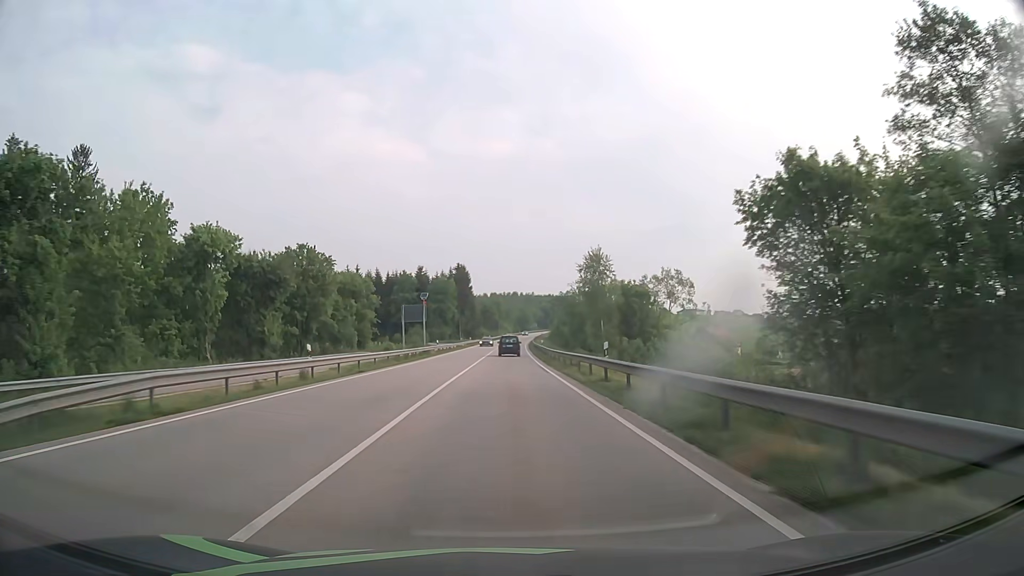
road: primary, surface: asphalt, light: Day
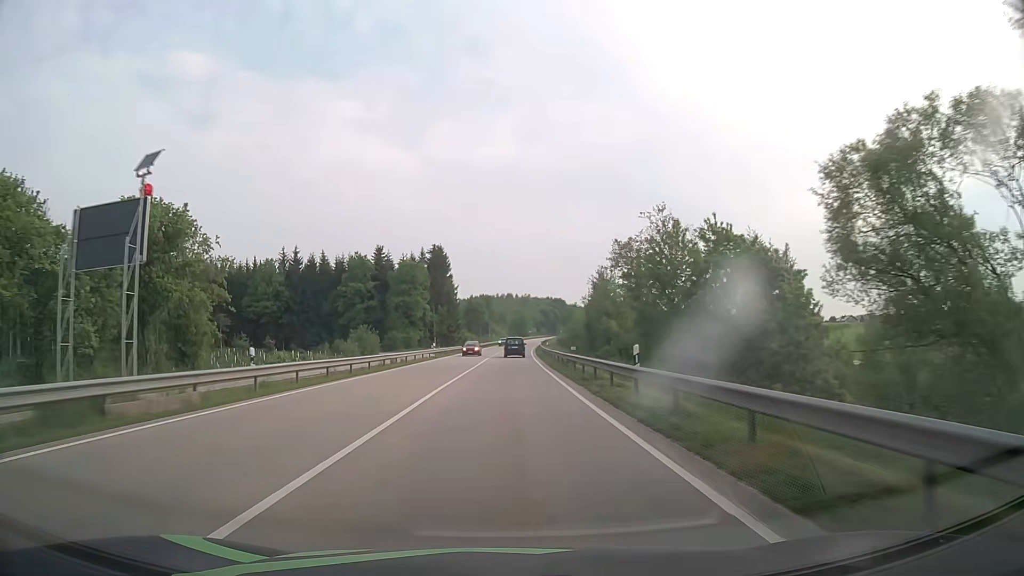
(+0.2, +49.8) m; 0°
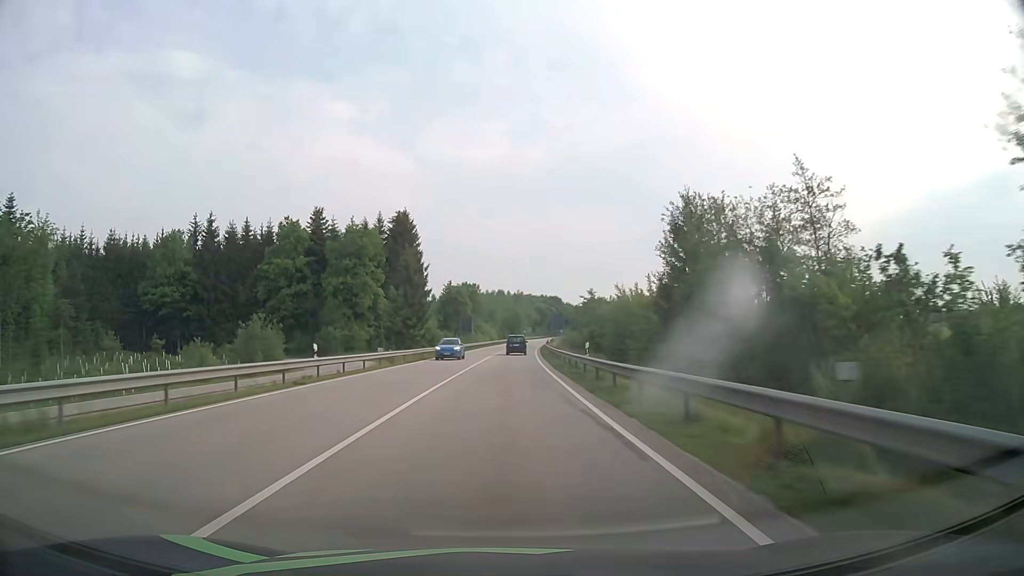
(+0.3, +37.4) m; +1°
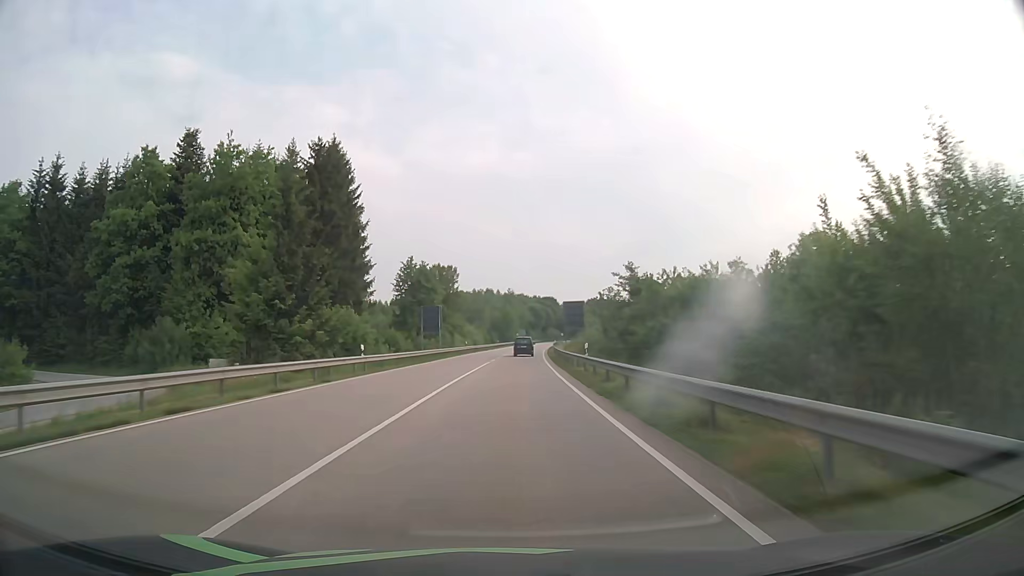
(+0.3, +37.4) m; +1°
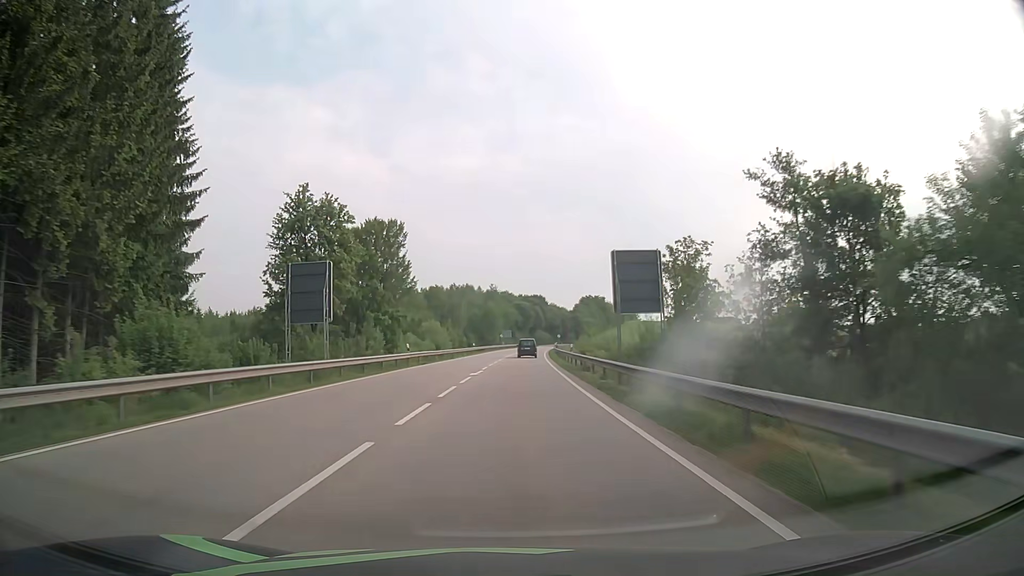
(+0.5, +37.4) m; +1°
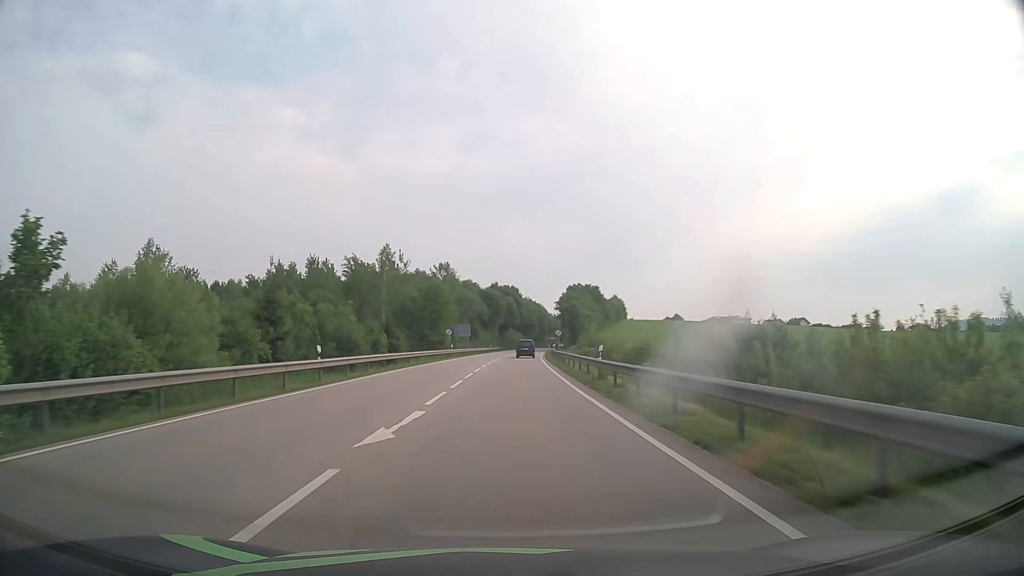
(+1.5, +62.4) m; +3°
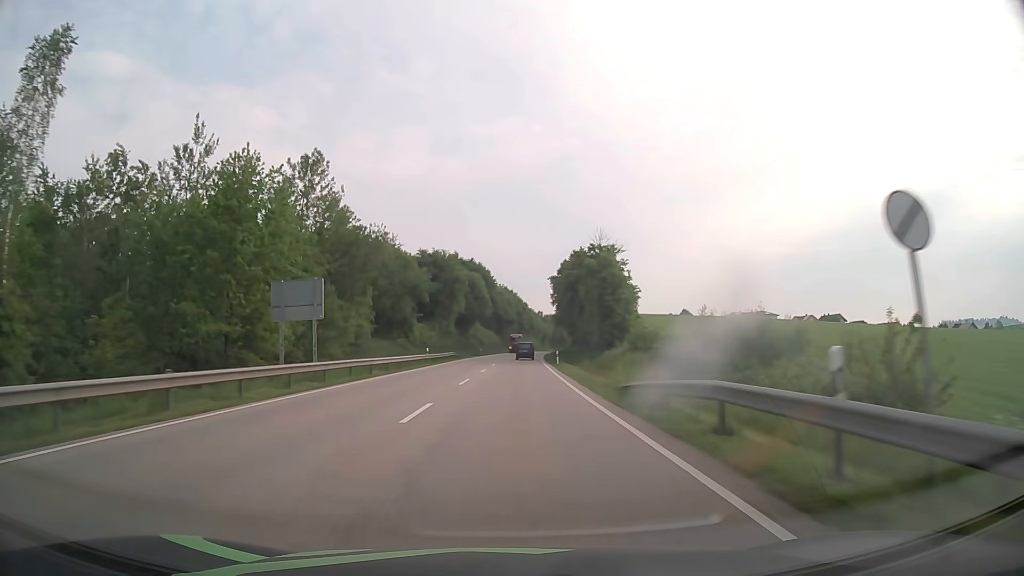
(+1.3, +63.9) m; +2°
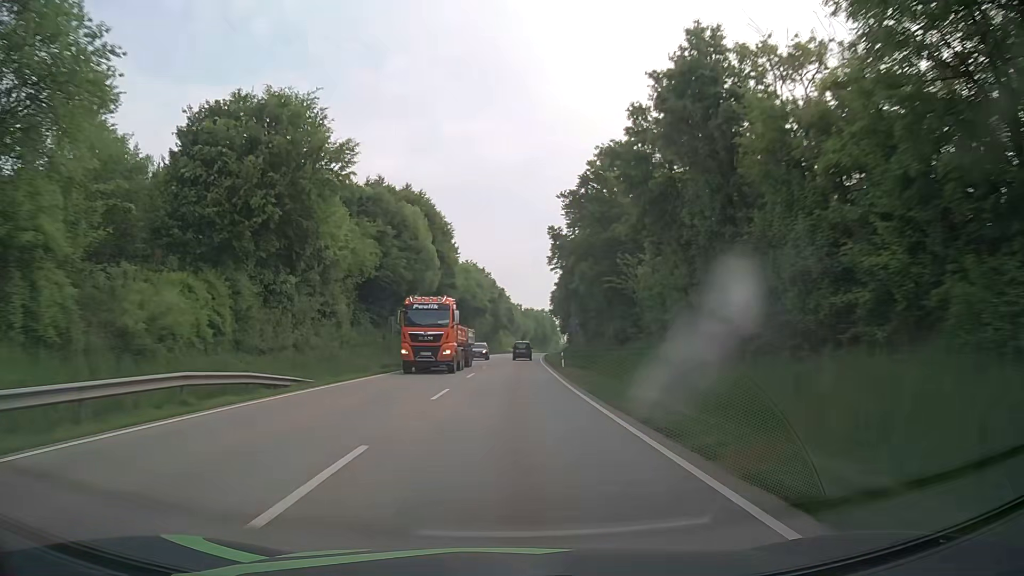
(+1.0, +55.4) m; +2°
(0, +10) (0, +20) (0, +30) (0, +40) (+1, +50) (+1, +60) (+2, +70) (+2, +80) (+2, +90) (+3, +100) m
